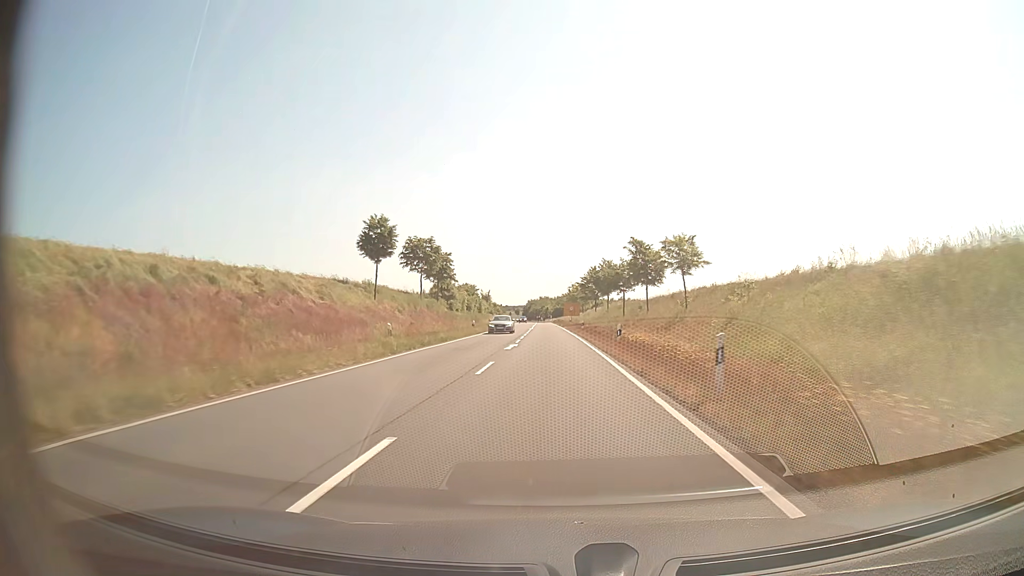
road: secondary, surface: asphalt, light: Day
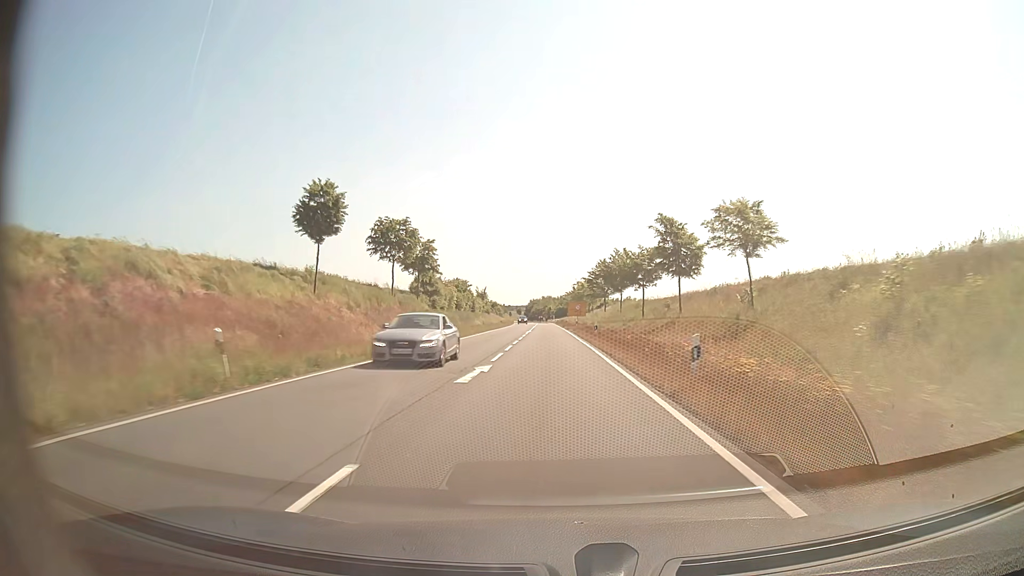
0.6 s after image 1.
(-0.1, +13.6) m; 0°
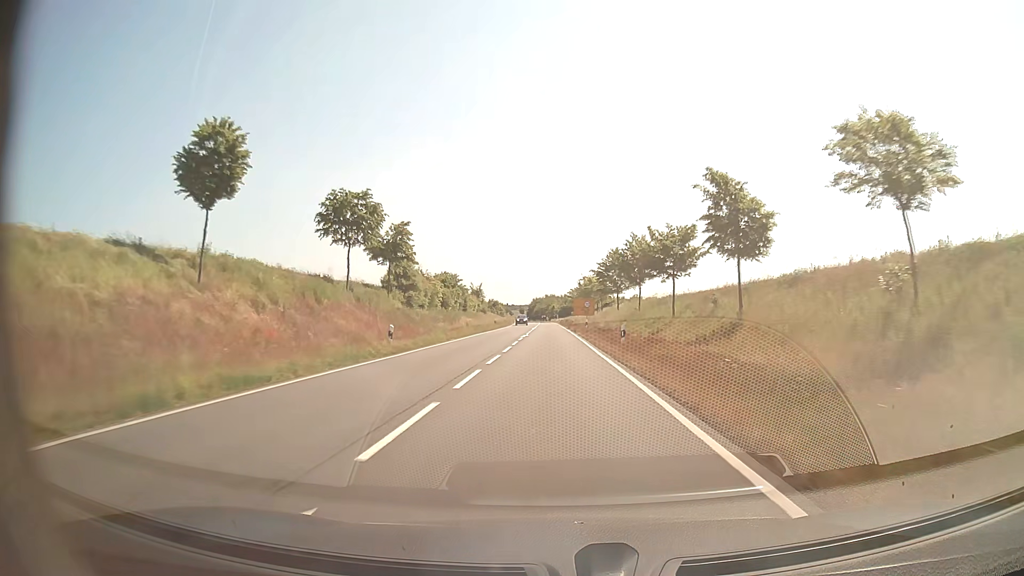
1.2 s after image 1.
(0.0, +13.4) m; 0°
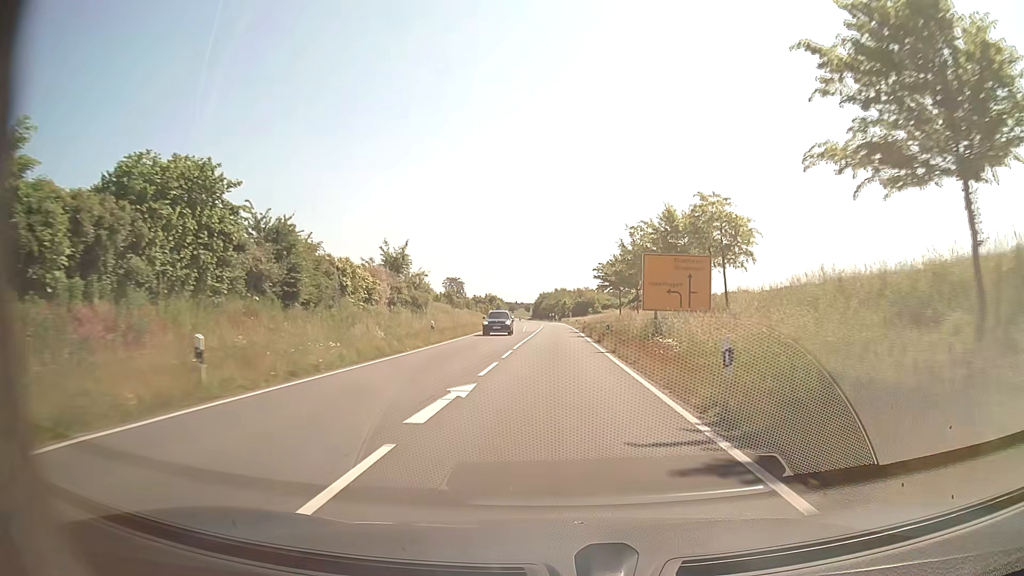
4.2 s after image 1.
(-0.6, +63.5) m; -1°
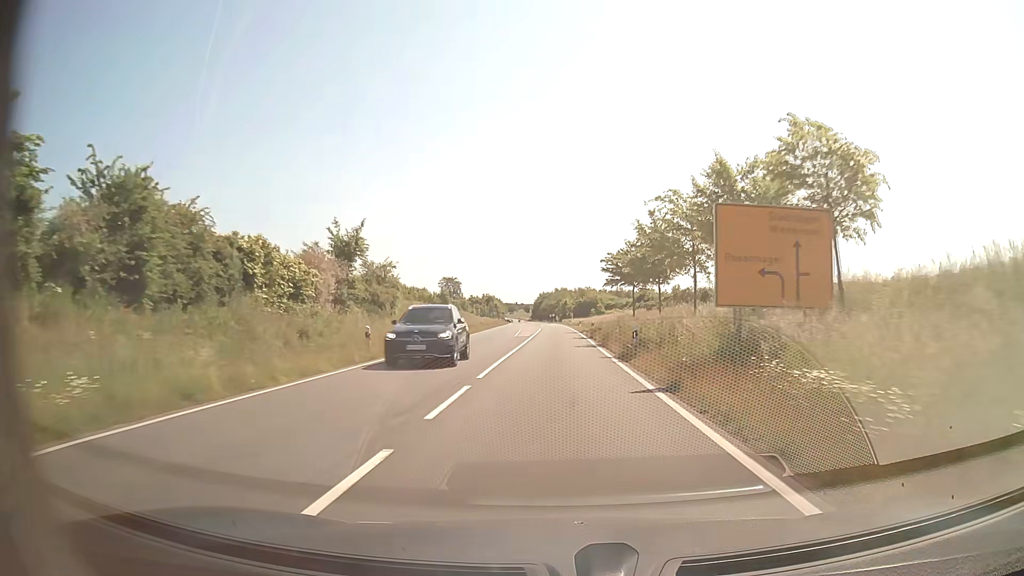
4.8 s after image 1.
(0.0, +12.1) m; 0°
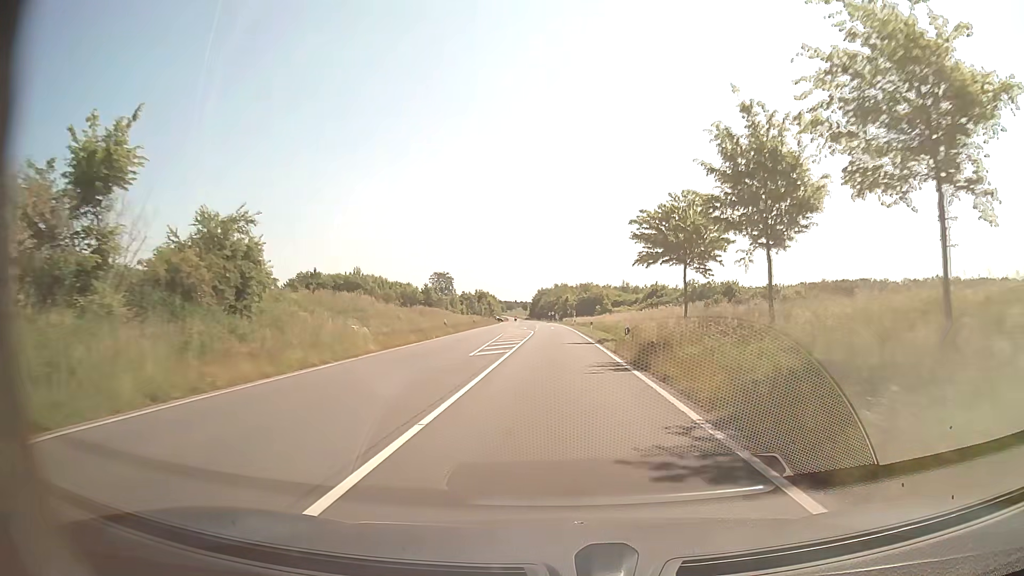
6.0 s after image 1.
(0.0, +23.6) m; 0°
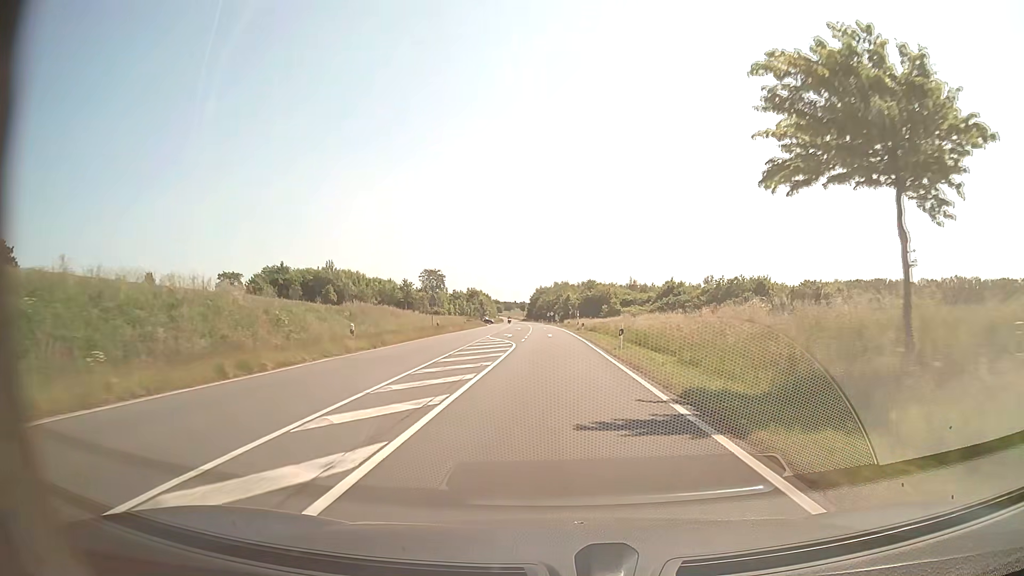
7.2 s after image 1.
(0.0, +22.8) m; 0°
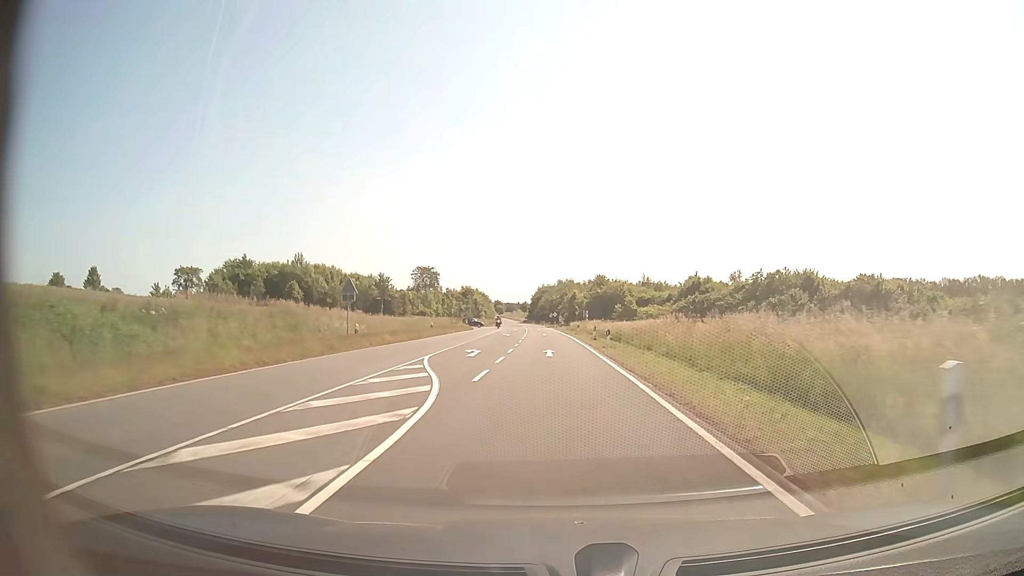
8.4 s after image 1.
(0.0, +22.4) m; 0°
(0, +10) (0, +20) (0, +30) (0, +40) (-1, +50) (-1, +60) (-2, +70) (-2, +80) (-2, +90) (-3, +100) m
